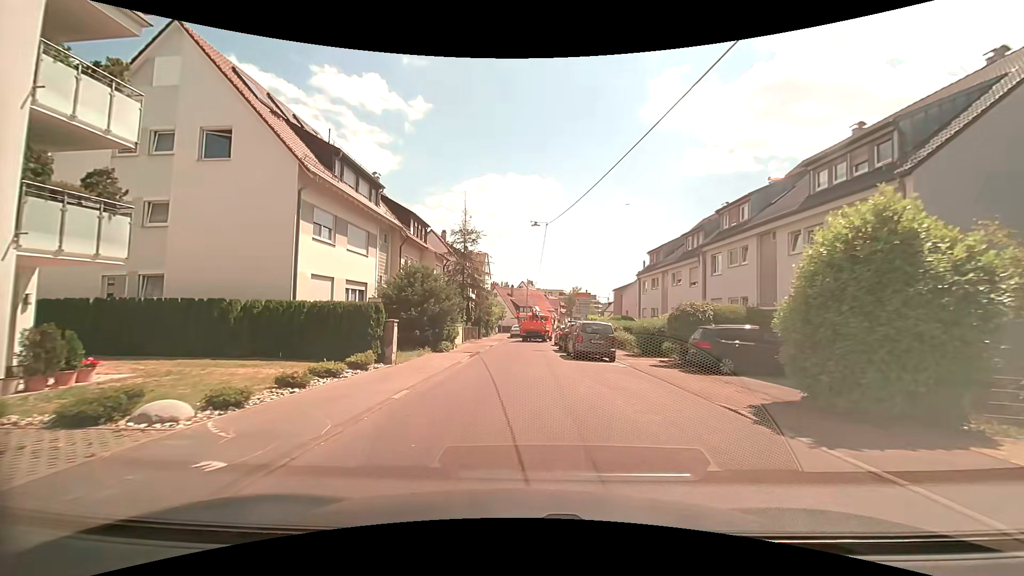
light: Day
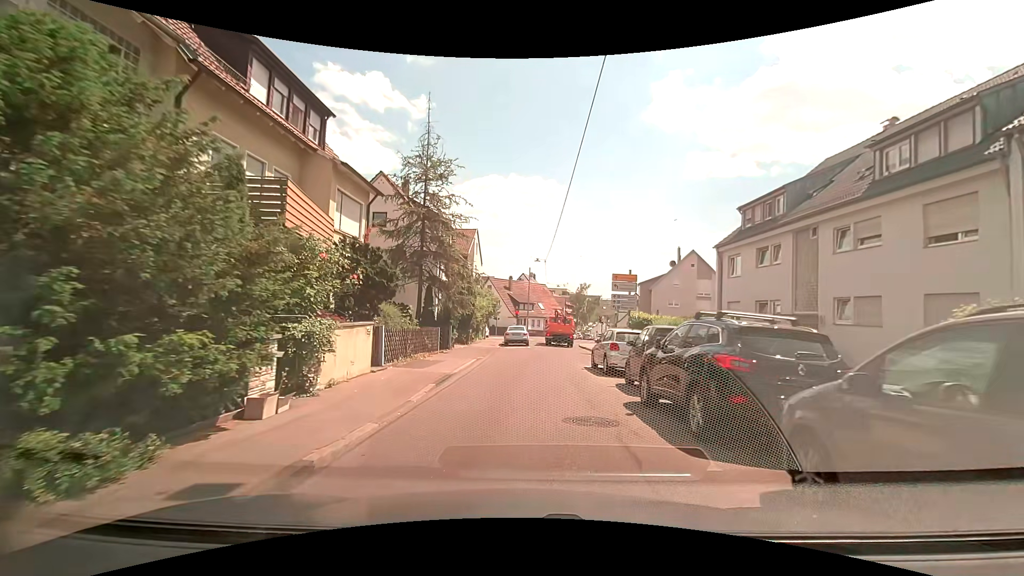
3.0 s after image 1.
(-0.1, +19.6) m; 0°
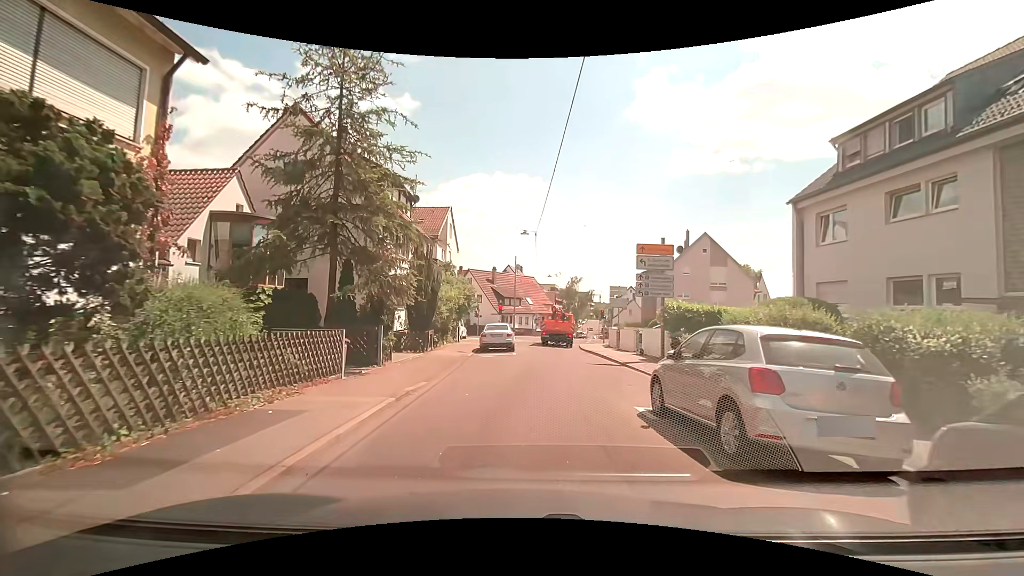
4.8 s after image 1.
(+0.2, +10.1) m; +1°
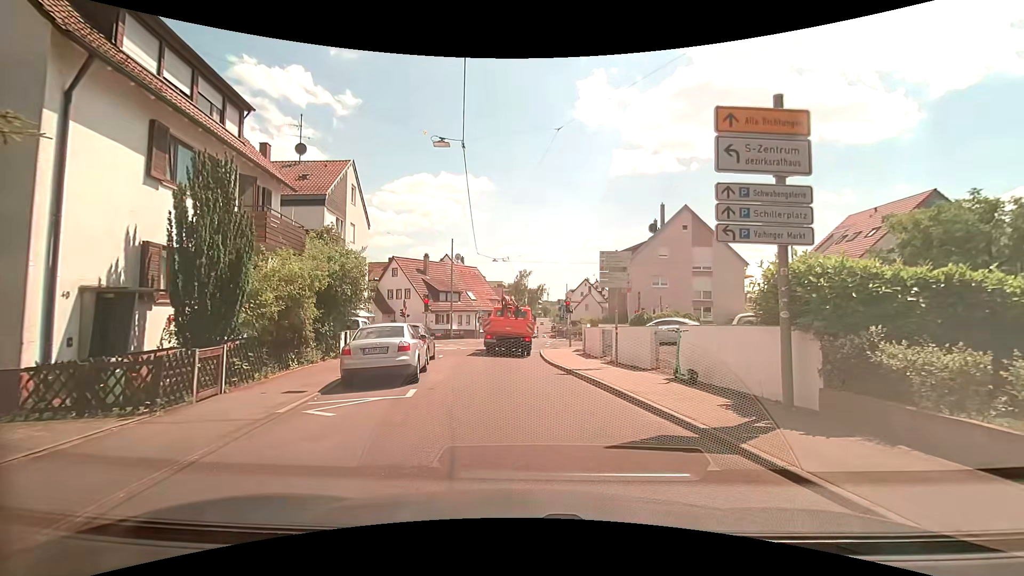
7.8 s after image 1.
(+0.6, +13.0) m; +6°
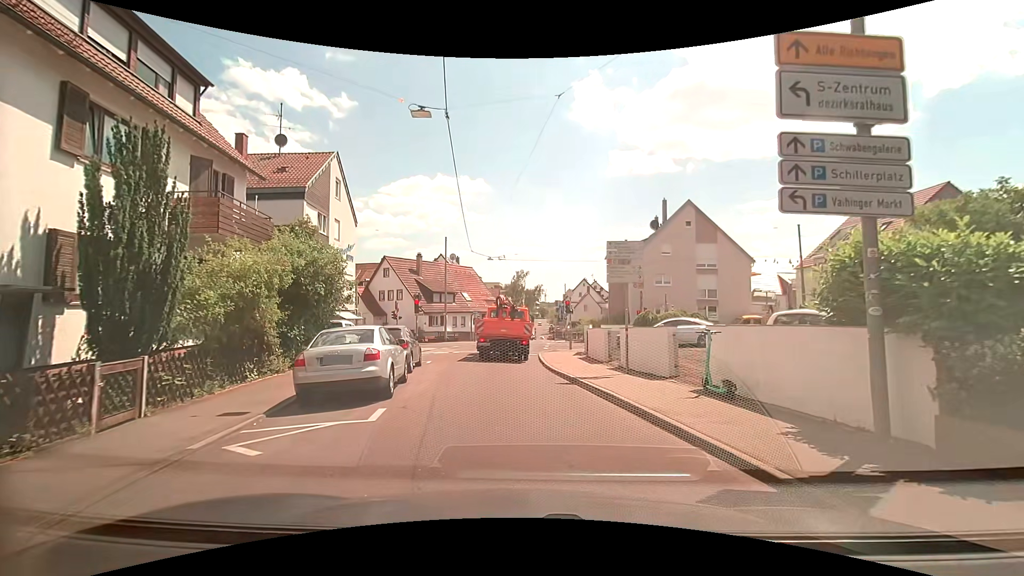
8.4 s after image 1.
(0.0, +2.1) m; 0°
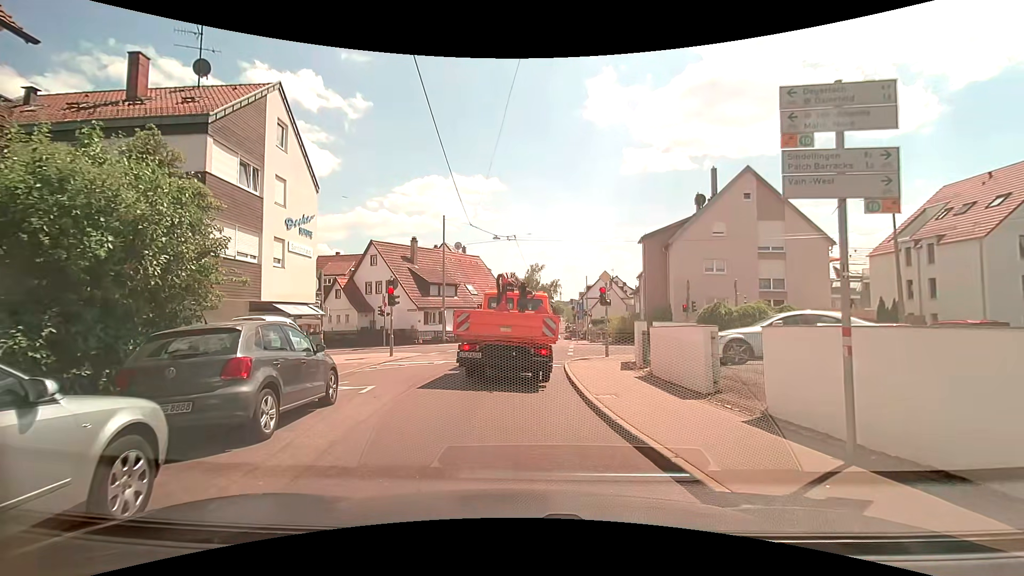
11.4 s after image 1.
(-0.1, +8.9) m; -2°
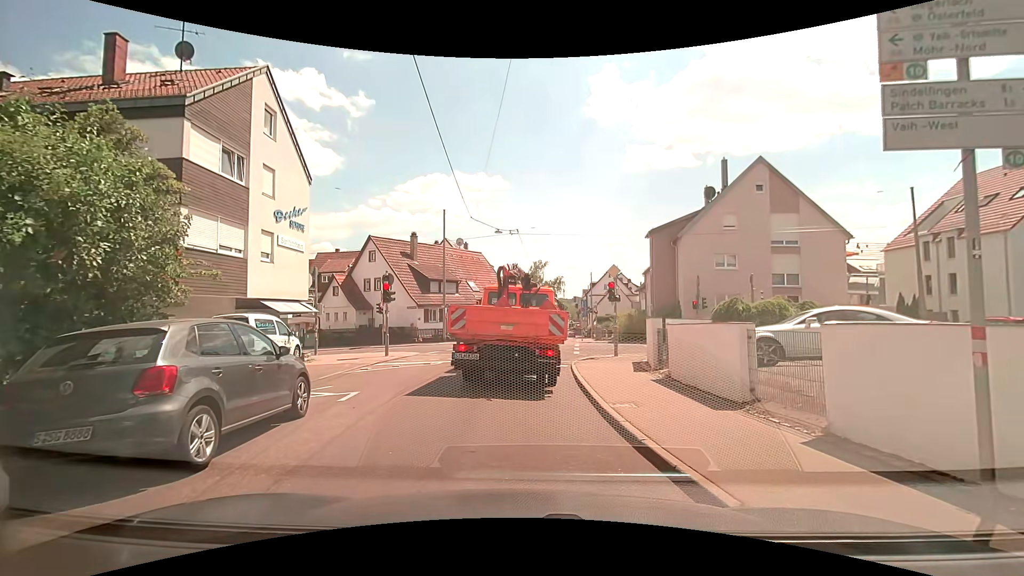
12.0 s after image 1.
(0.0, +1.3) m; -2°
